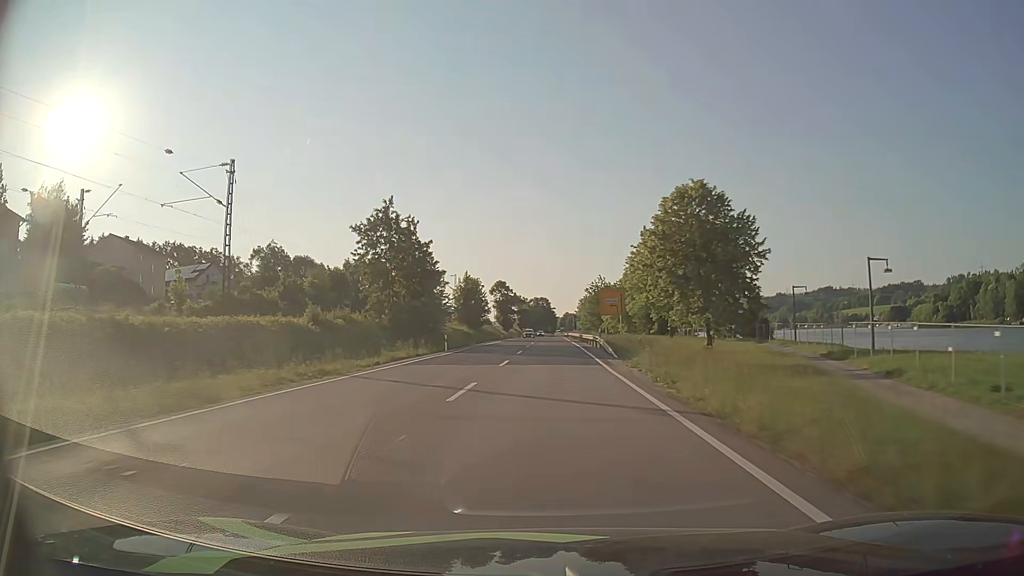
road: primary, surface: asphalt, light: Day
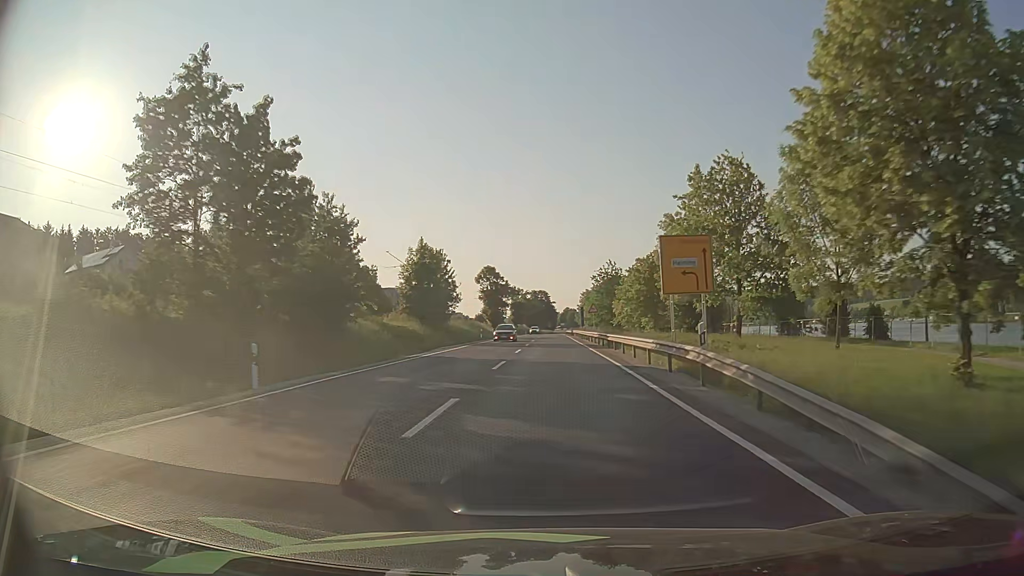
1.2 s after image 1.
(0.0, +28.6) m; 0°
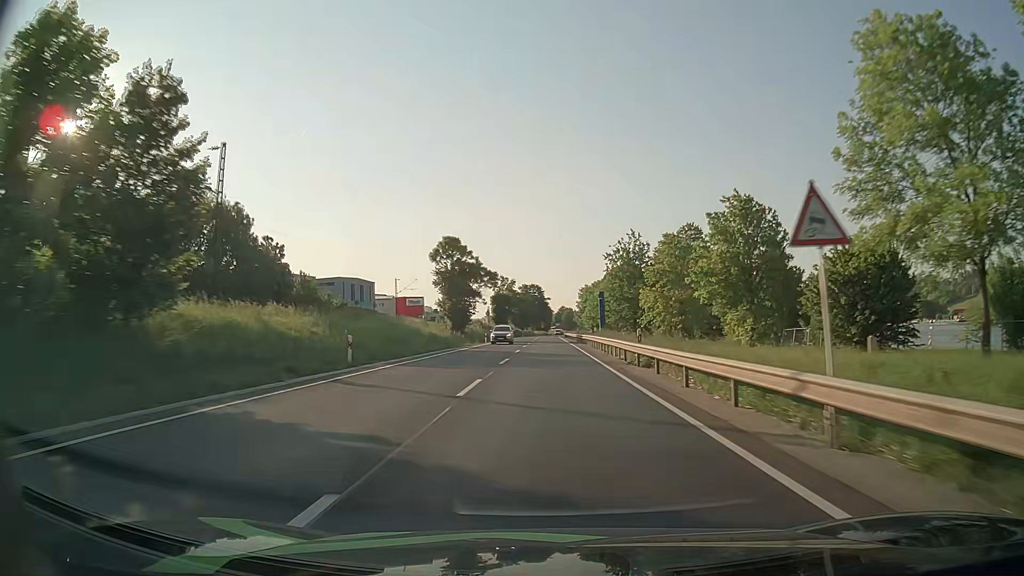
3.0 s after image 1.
(+0.3, +43.0) m; +1°
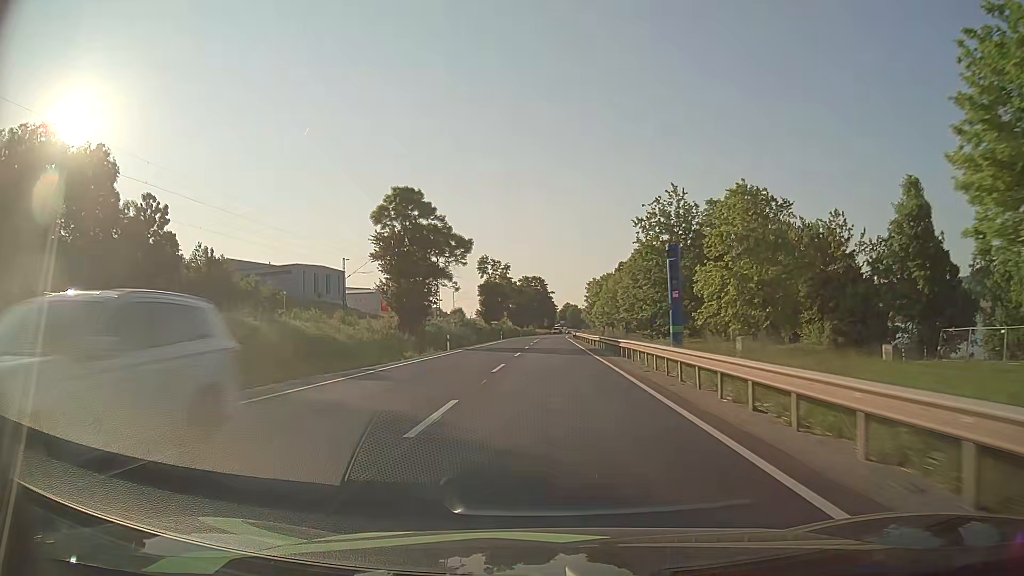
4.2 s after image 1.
(-0.1, +29.0) m; 0°
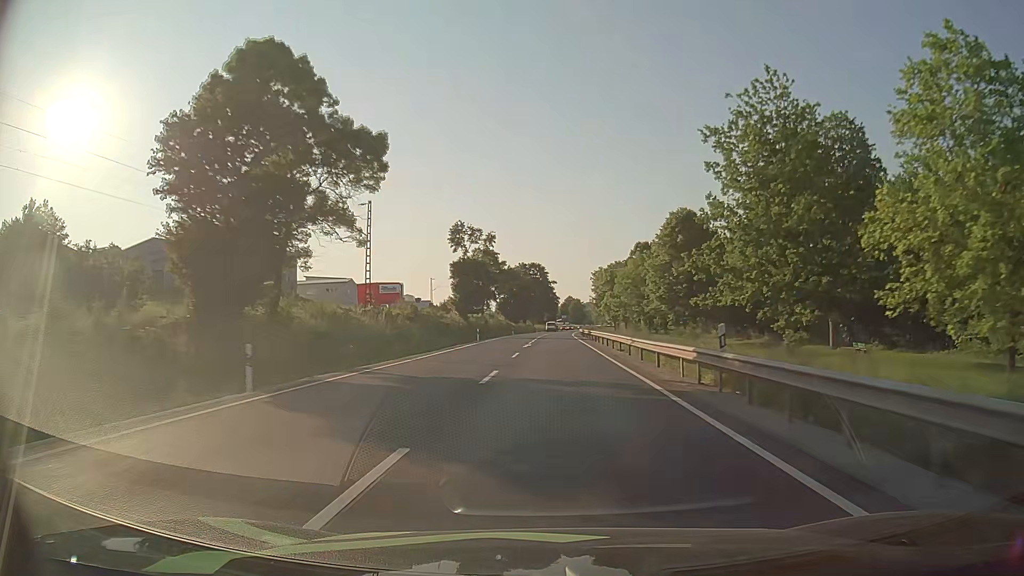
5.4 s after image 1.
(0.0, +29.3) m; 0°
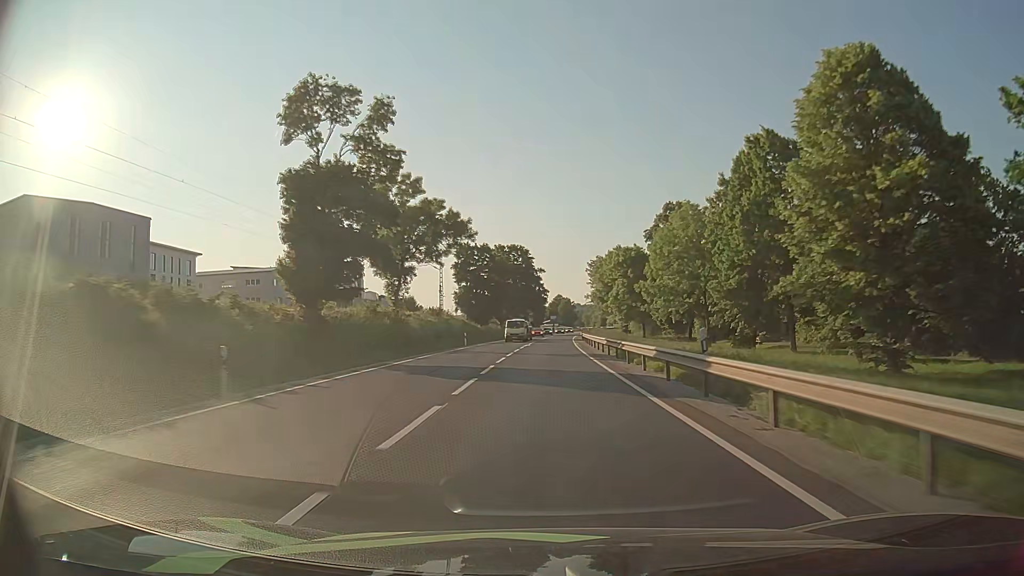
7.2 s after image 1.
(+0.3, +44.5) m; +1°
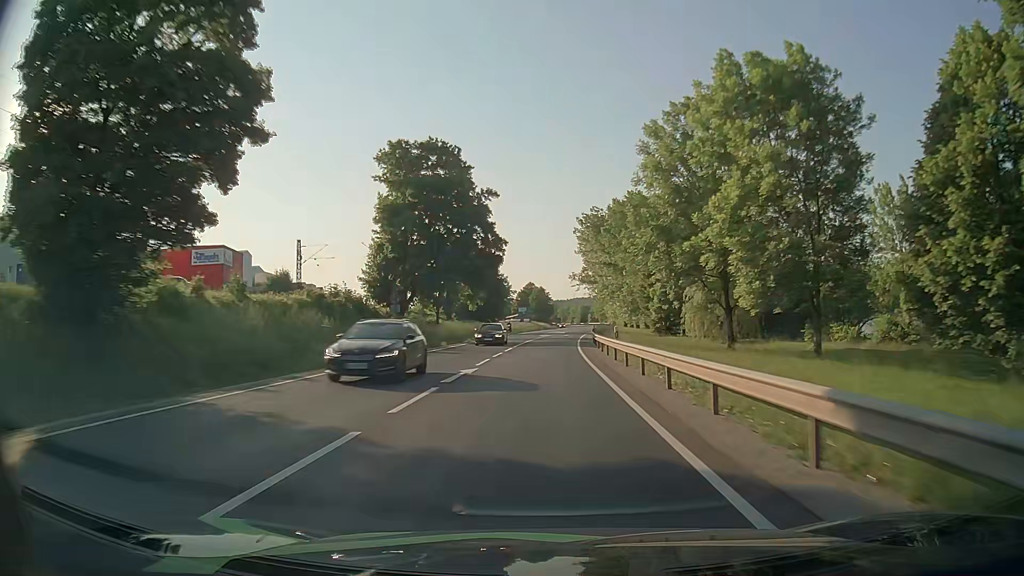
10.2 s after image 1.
(+1.1, +75.2) m; +2°
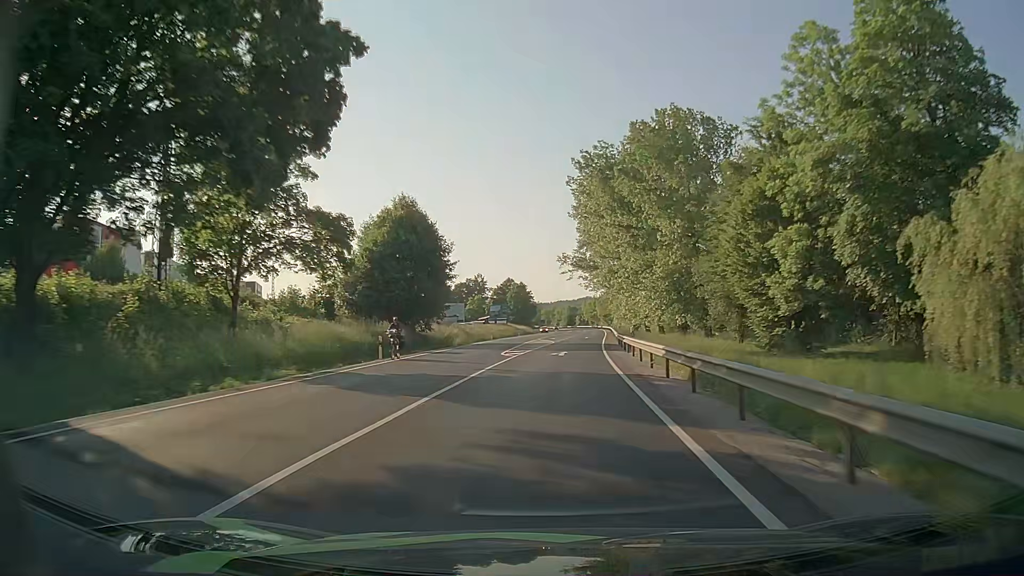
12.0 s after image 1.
(+0.5, +44.7) m; +1°
